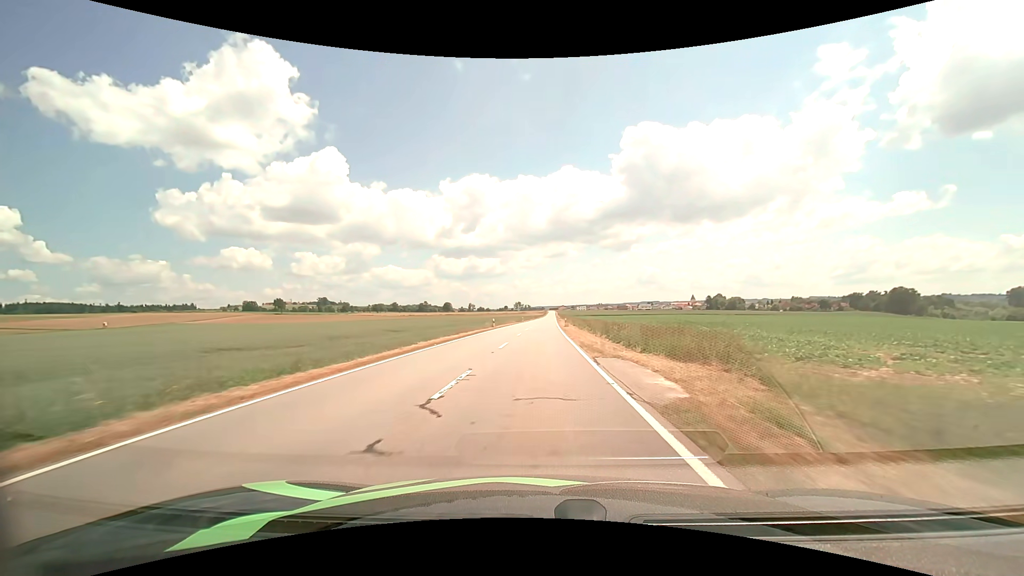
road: tertiary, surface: asphalt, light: Day
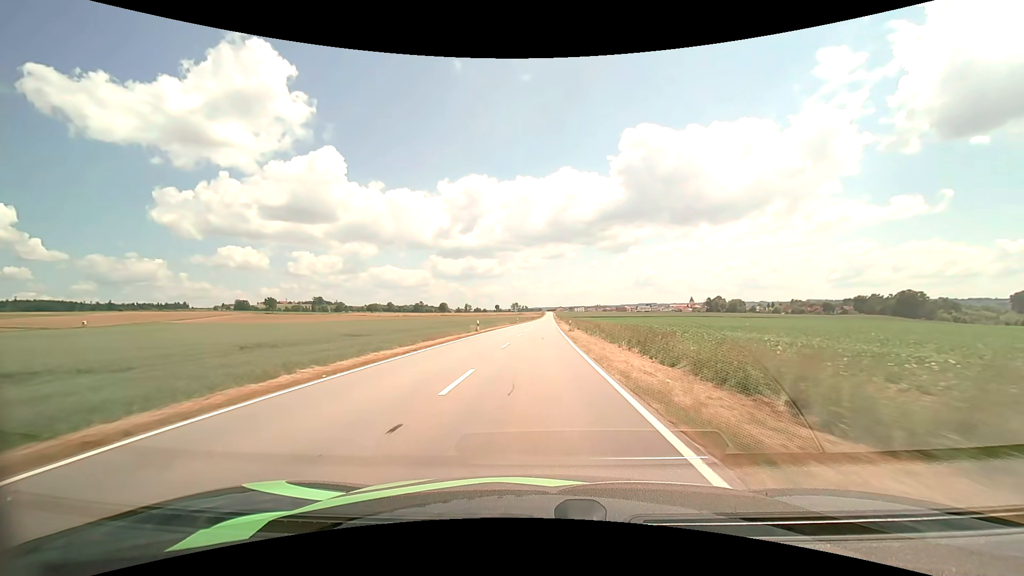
(0.0, +12.0) m; 0°
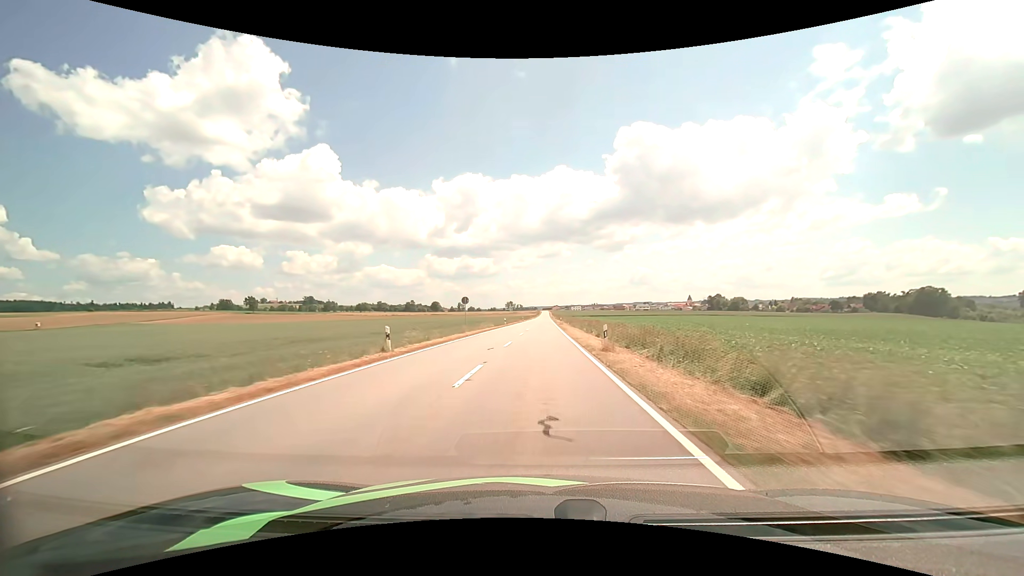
(+0.1, +24.5) m; +1°
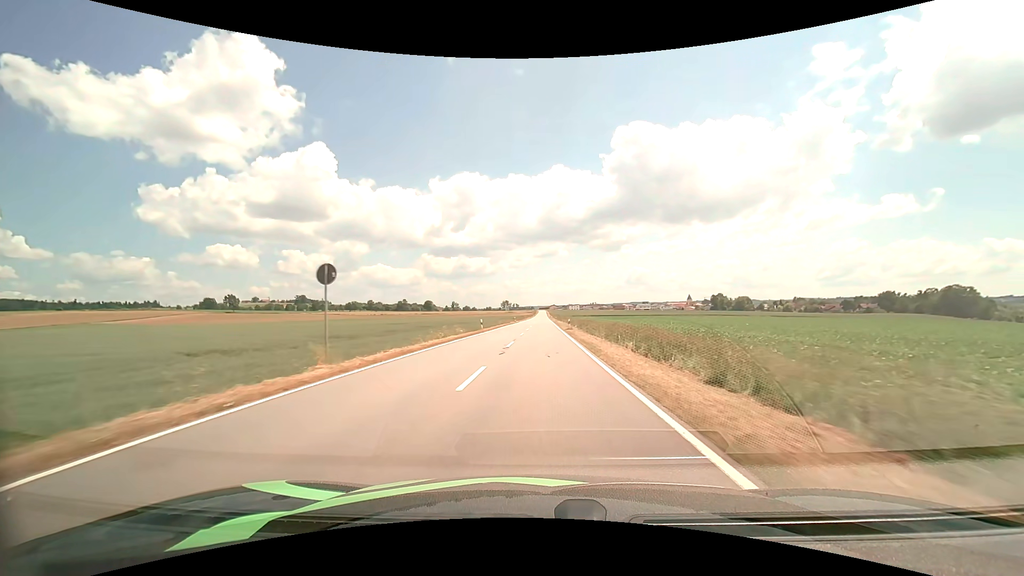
(+0.1, +25.4) m; 0°
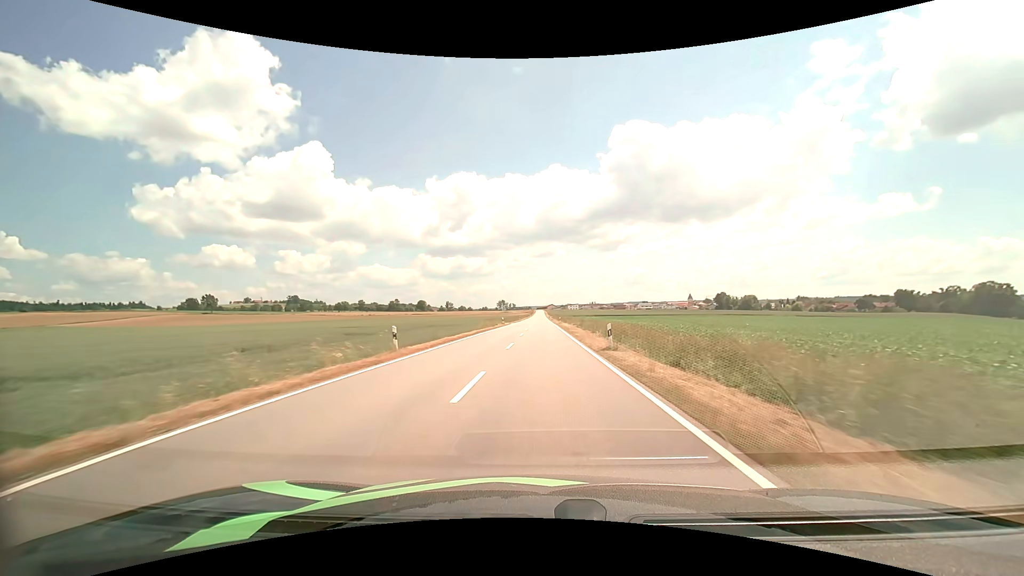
(+0.1, +26.3) m; 0°
(0, +10) (0, +20) (0, +30) (0, +40) (0, +50) (0, +60) (+1, +70) (+1, +80) (+1, +90) (+1, +100) m
